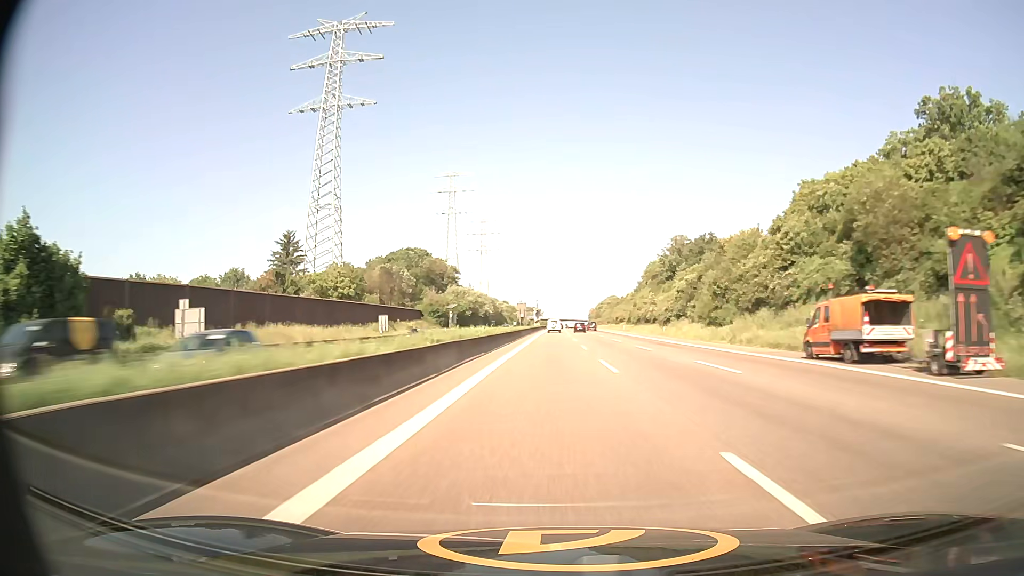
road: motorway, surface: asphalt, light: Day
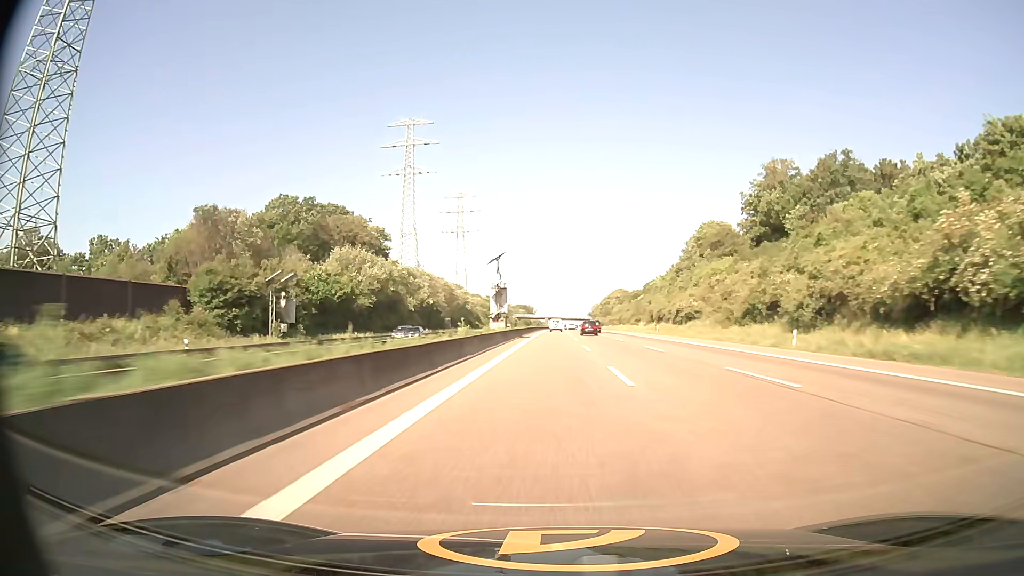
(+0.4, +94.2) m; 0°
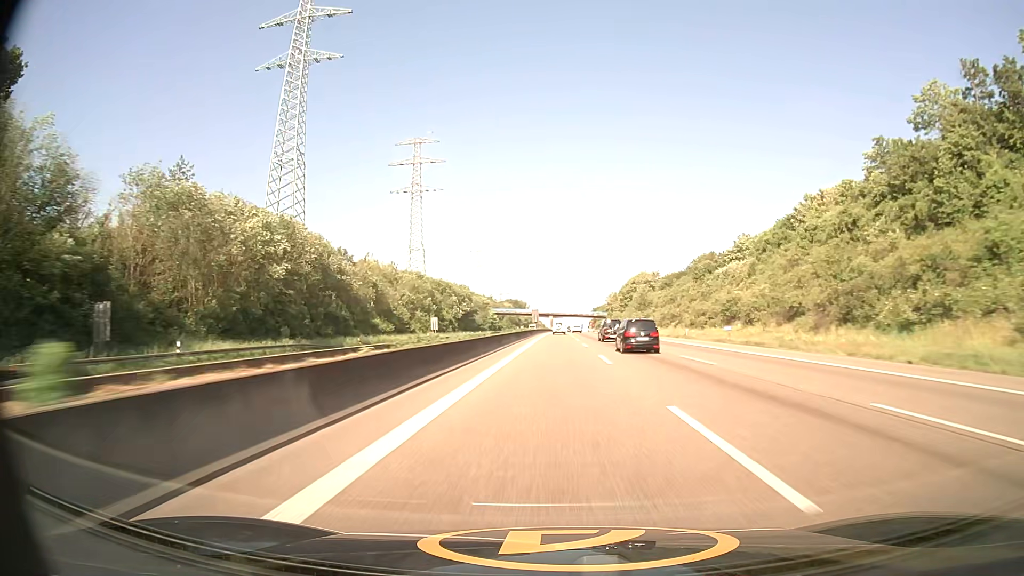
(+0.4, +117.2) m; 0°
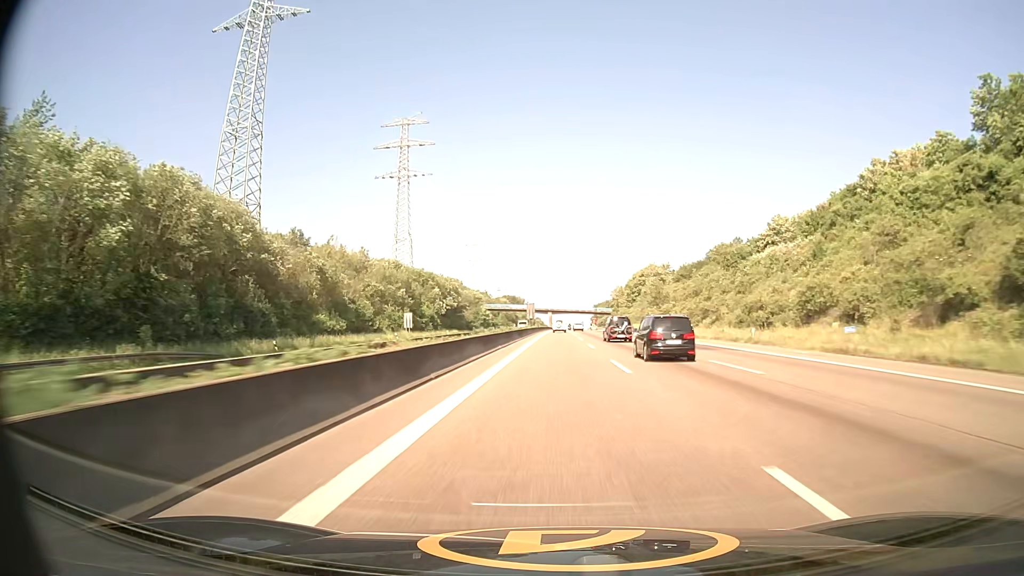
(0.0, +22.9) m; 0°
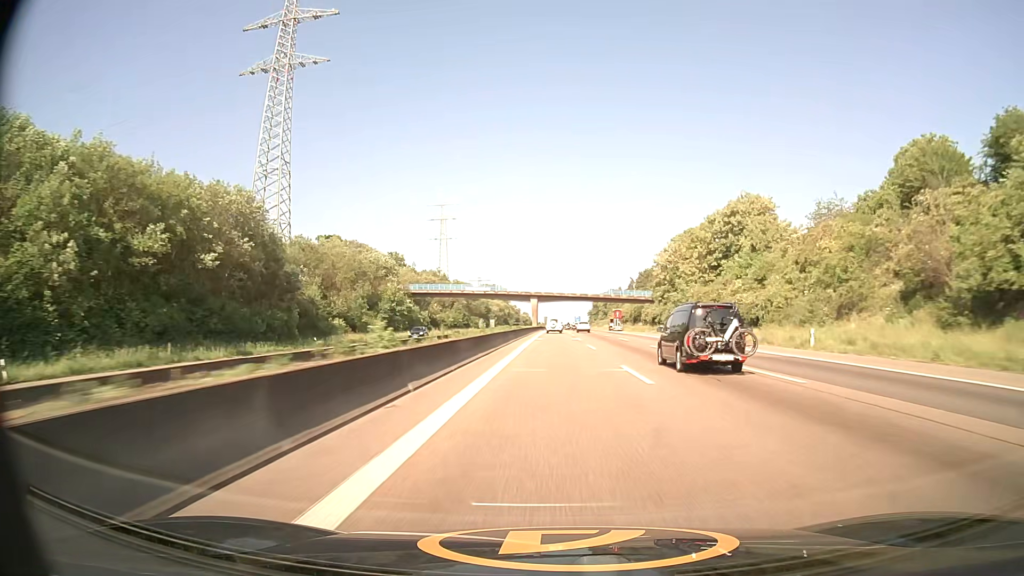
(+0.9, +110.1) m; +1°
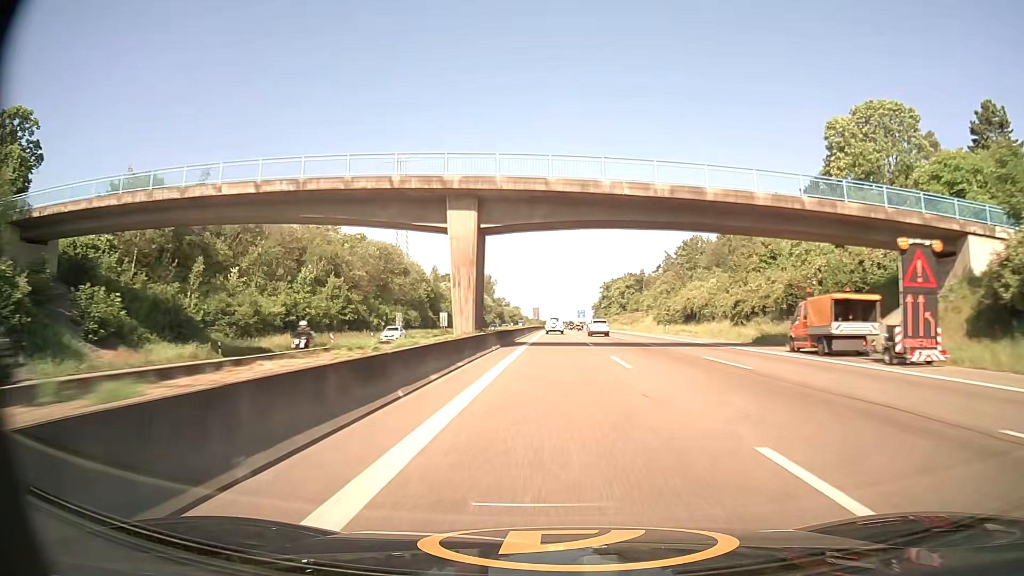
(+0.2, +102.6) m; 0°
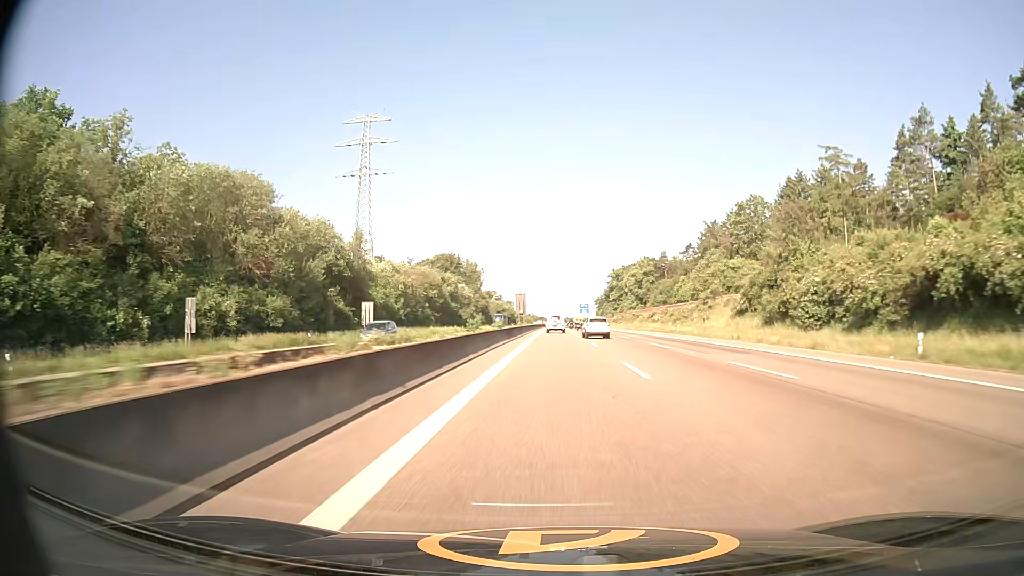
(0.0, +56.9) m; 0°
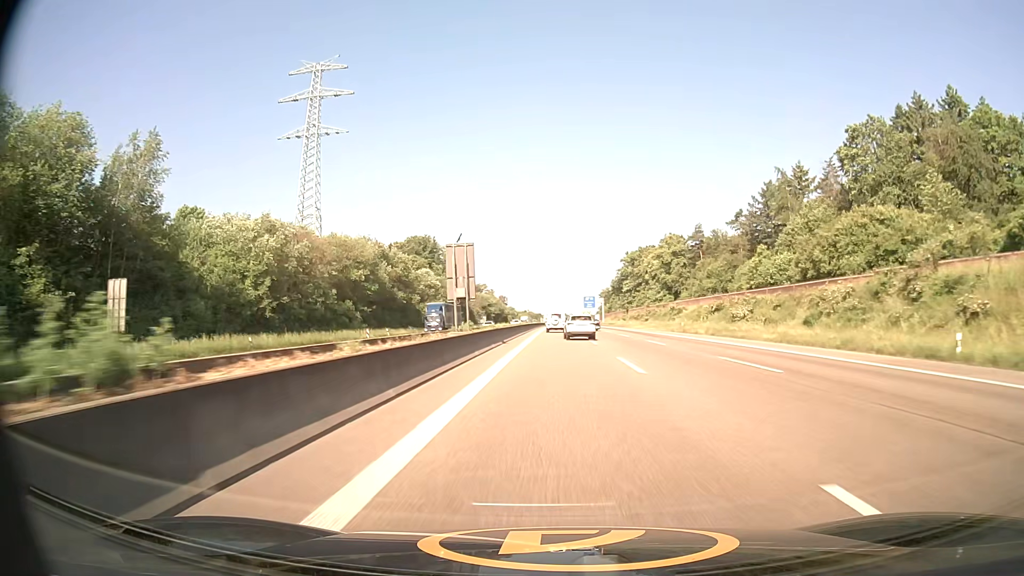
(+0.3, +52.1) m; 0°
(0, +10) (0, +20) (0, +30) (0, +40) (0, +50) (0, +60) (0, +70) (0, +80) (0, +90) (0, +100) m
